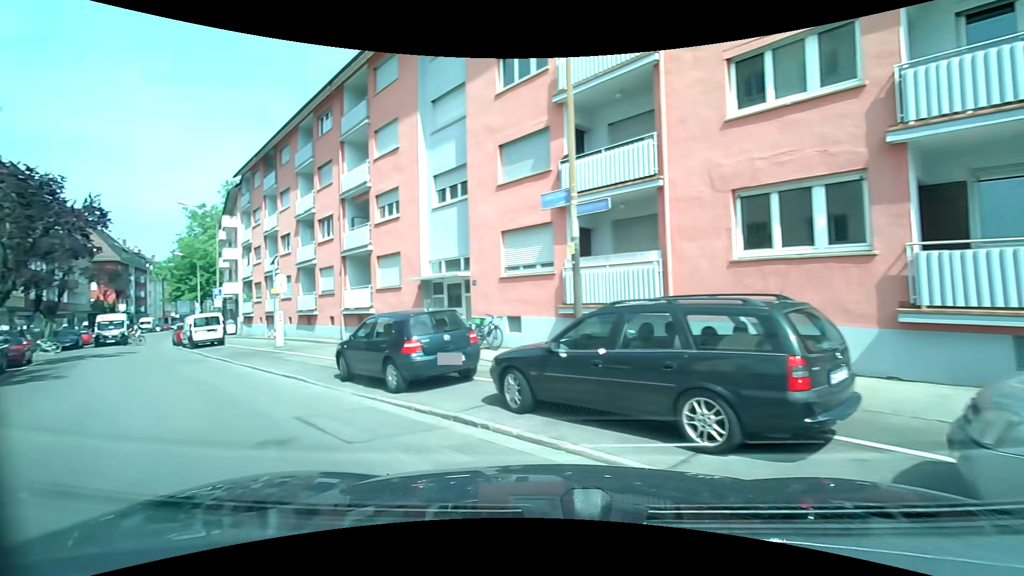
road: residential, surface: asphalt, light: Day
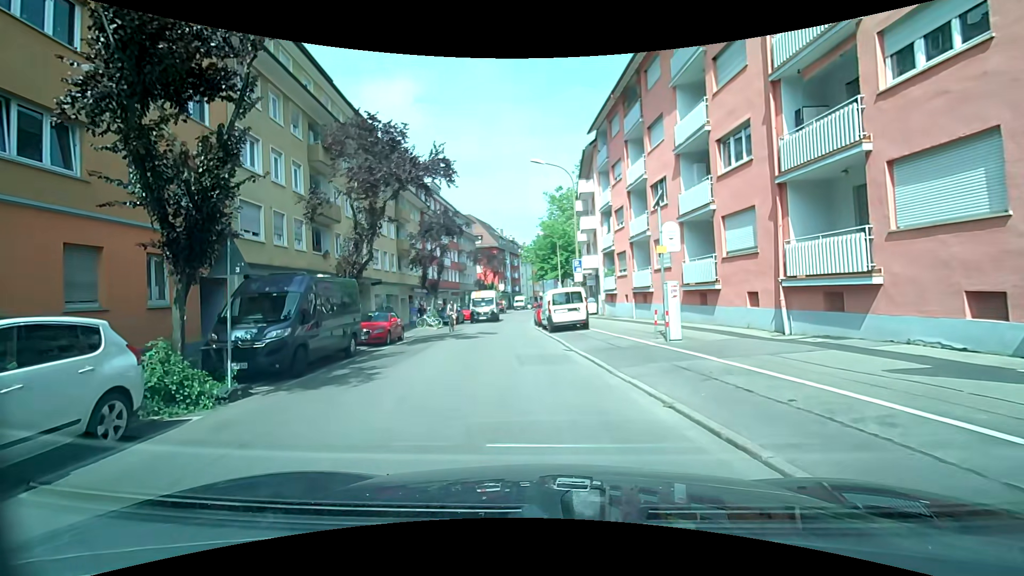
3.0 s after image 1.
(-5.3, +9.4) m; -40°
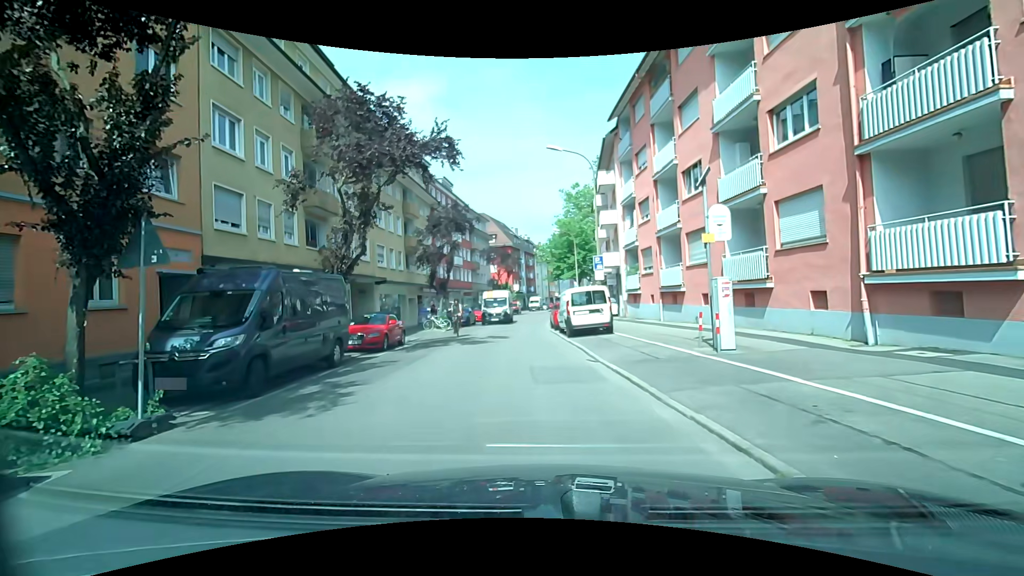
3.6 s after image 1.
(0.0, +2.5) m; -3°
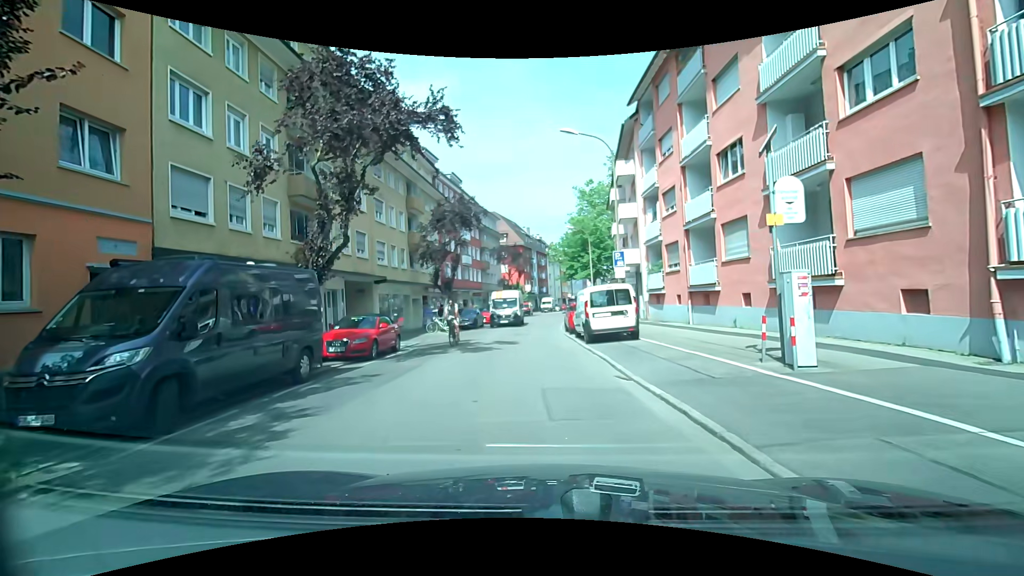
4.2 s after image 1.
(0.0, +2.6) m; 0°
